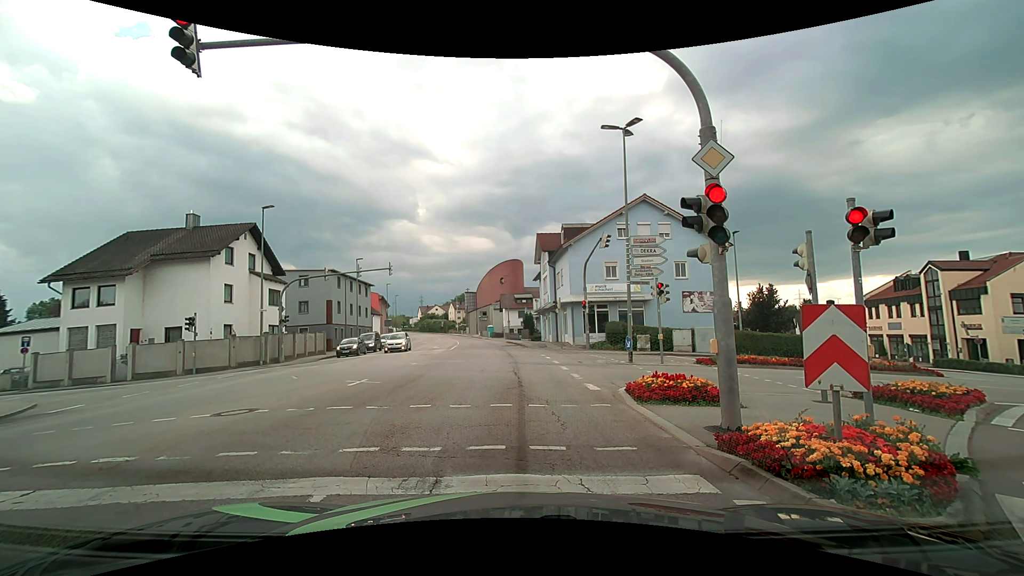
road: tertiary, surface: asphalt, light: Day
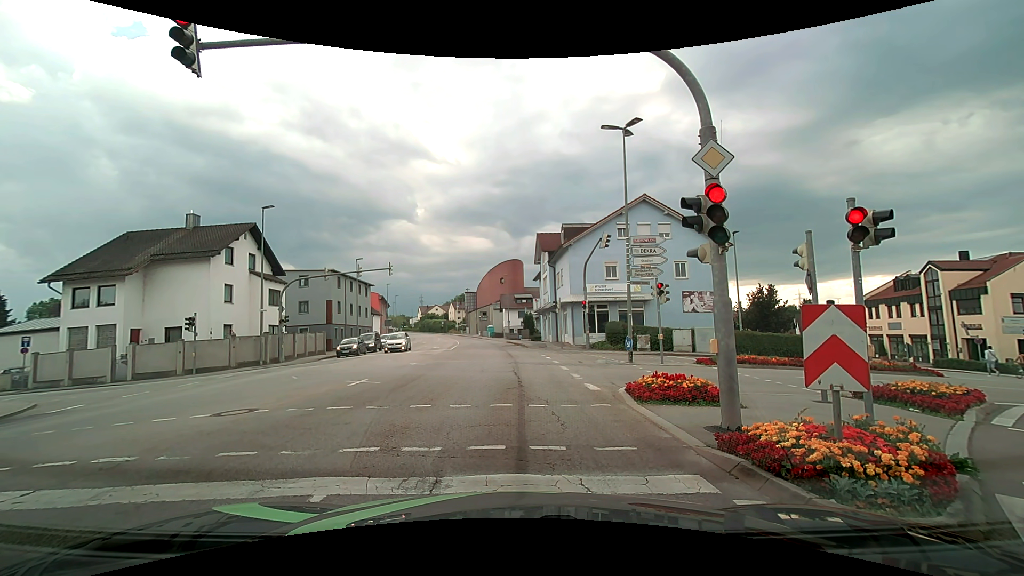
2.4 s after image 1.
(0.0, 0.0) m; 0°
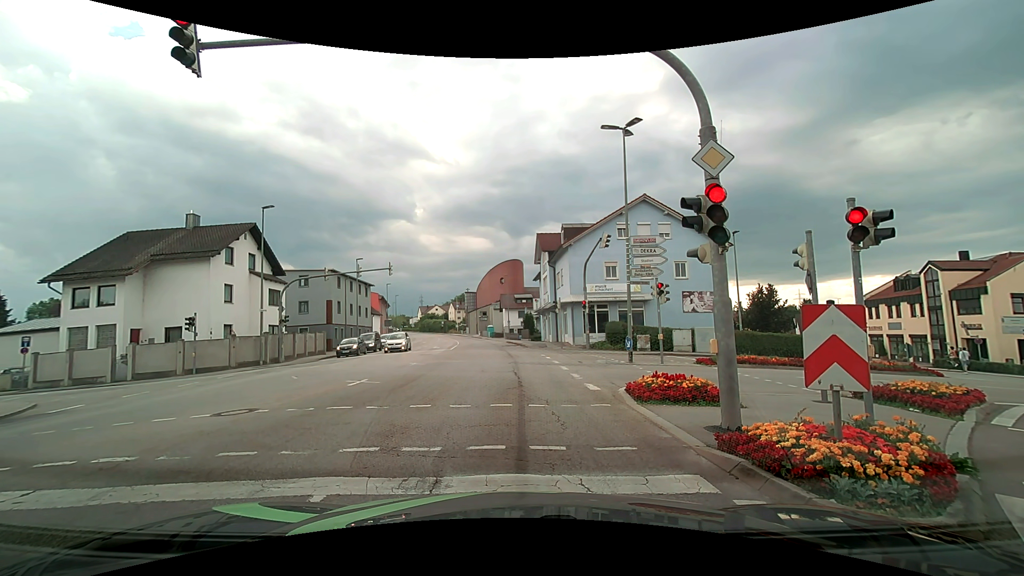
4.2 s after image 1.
(0.0, 0.0) m; 0°
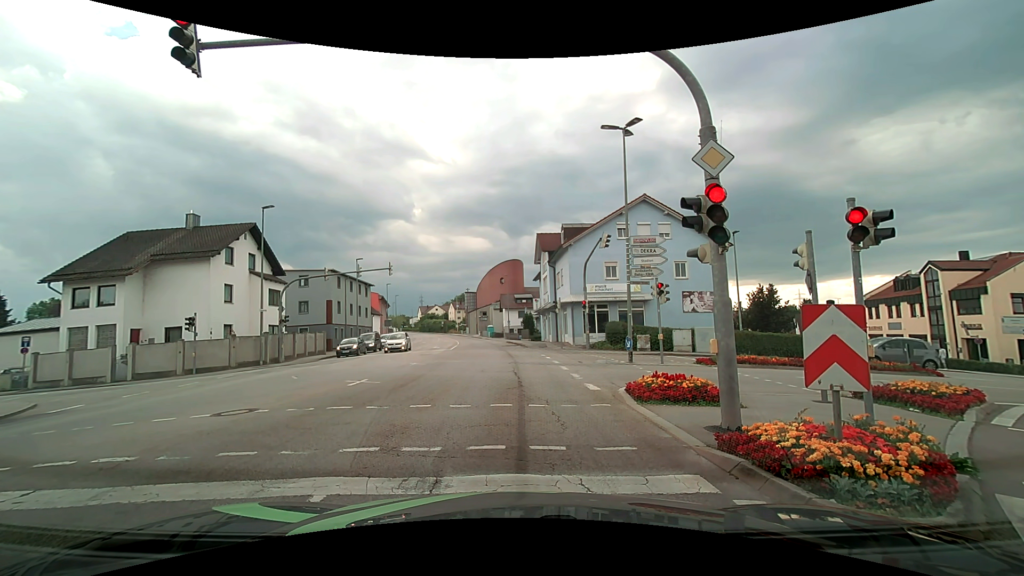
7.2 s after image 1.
(0.0, 0.0) m; 0°
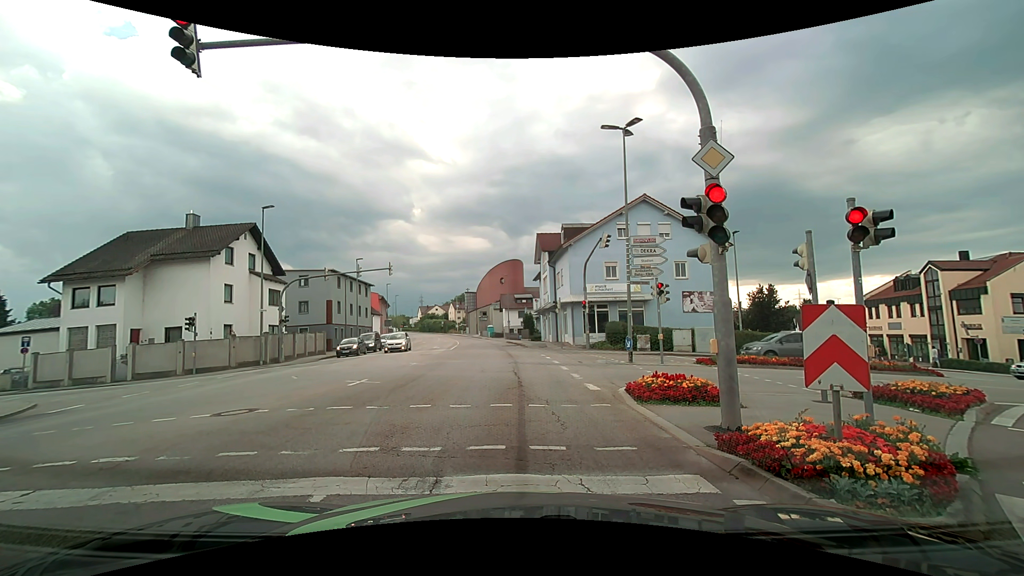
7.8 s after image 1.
(0.0, 0.0) m; 0°
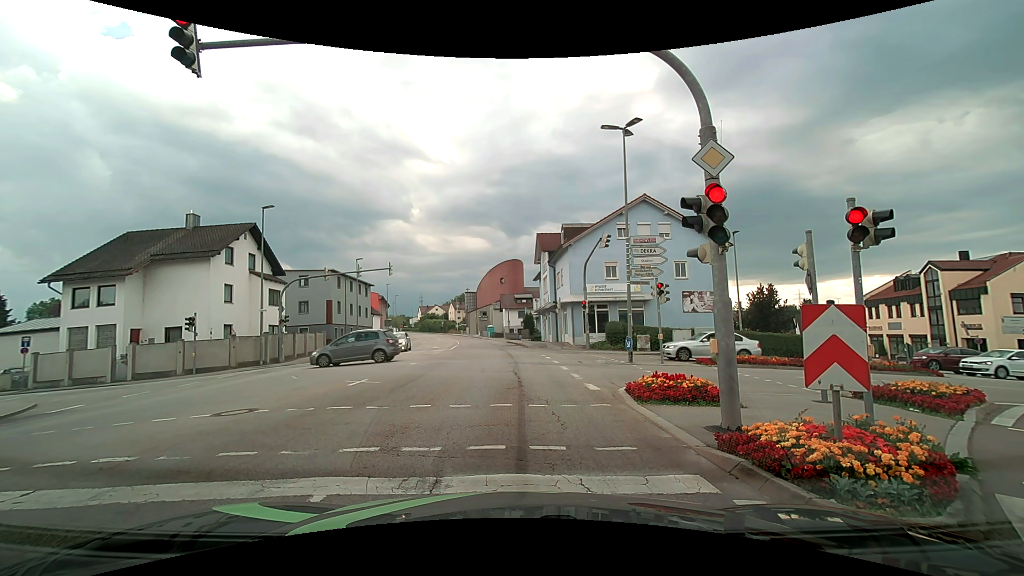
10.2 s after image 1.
(0.0, 0.0) m; 0°
